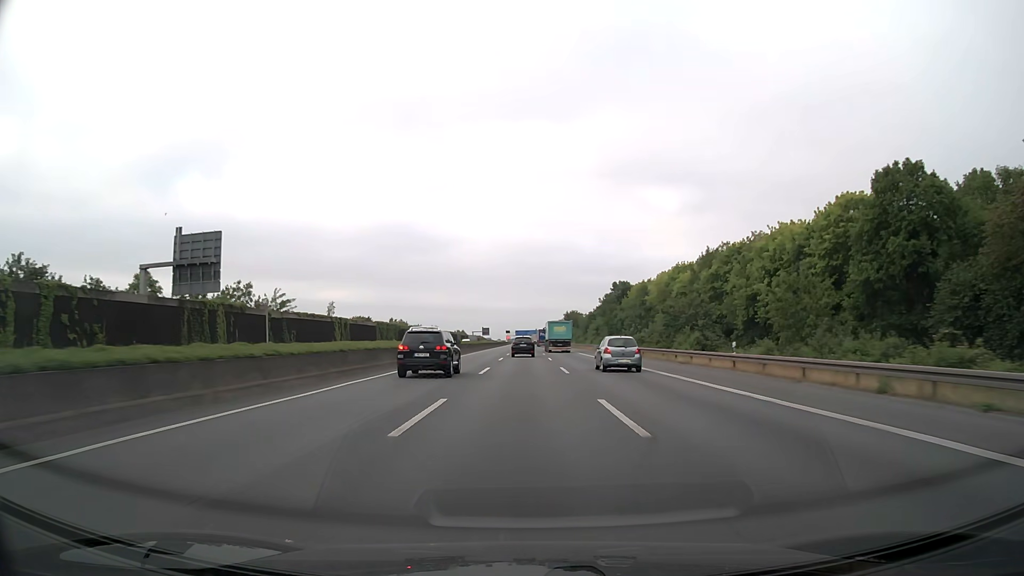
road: motorway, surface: asphalt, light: Day
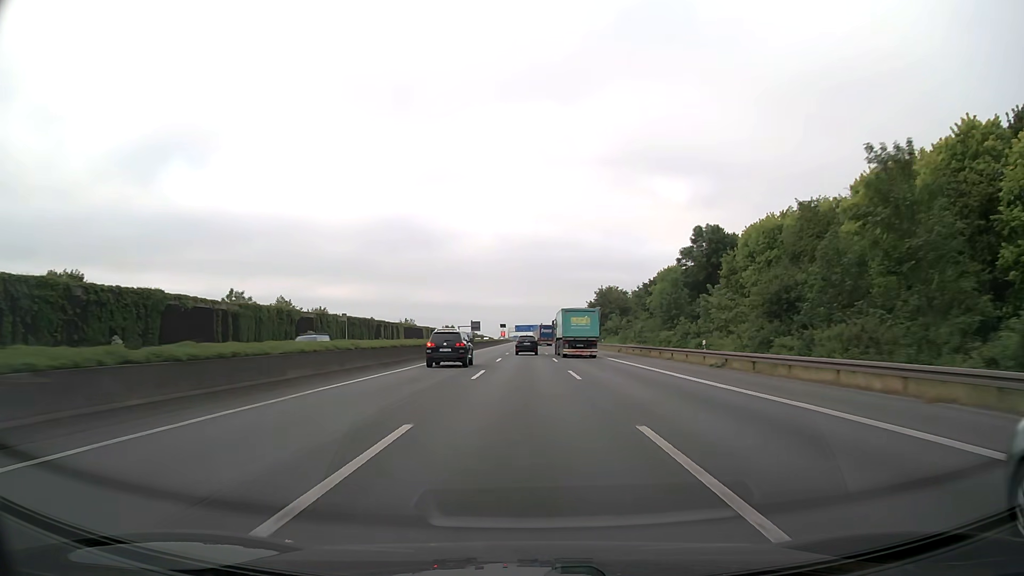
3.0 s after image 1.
(0.0, +94.9) m; 0°
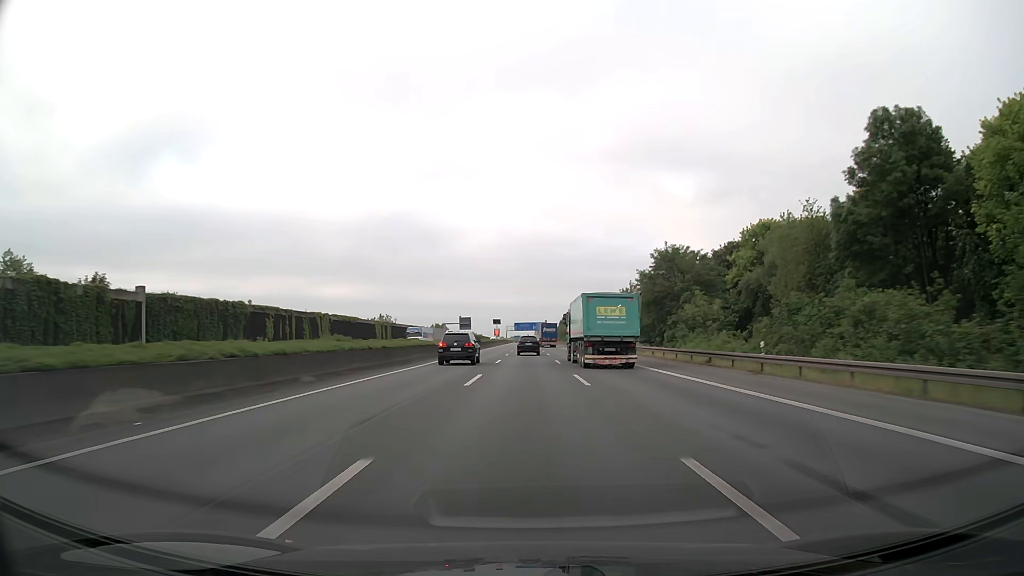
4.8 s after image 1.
(-0.2, +57.0) m; 0°
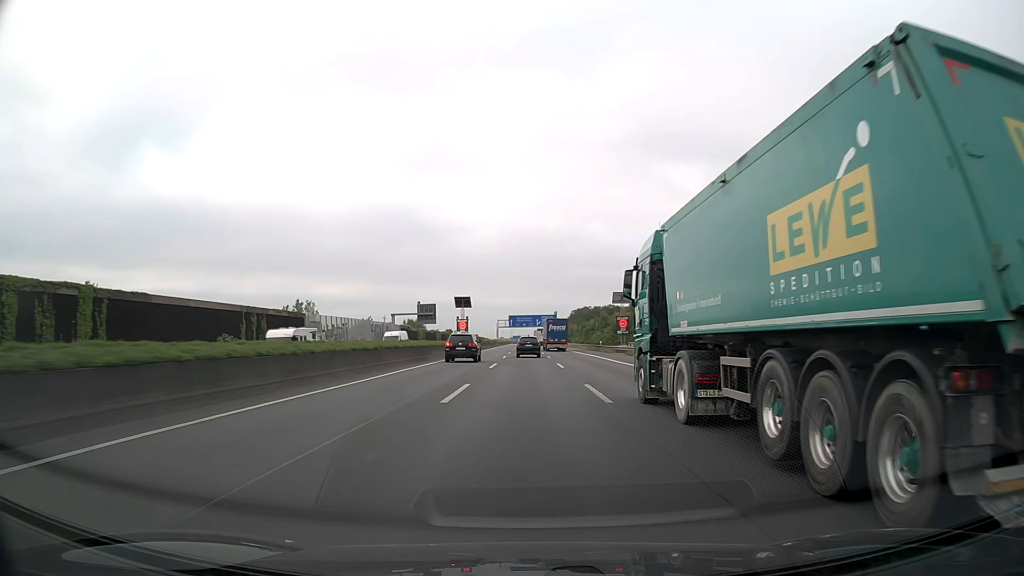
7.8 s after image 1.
(-0.2, +95.1) m; 0°
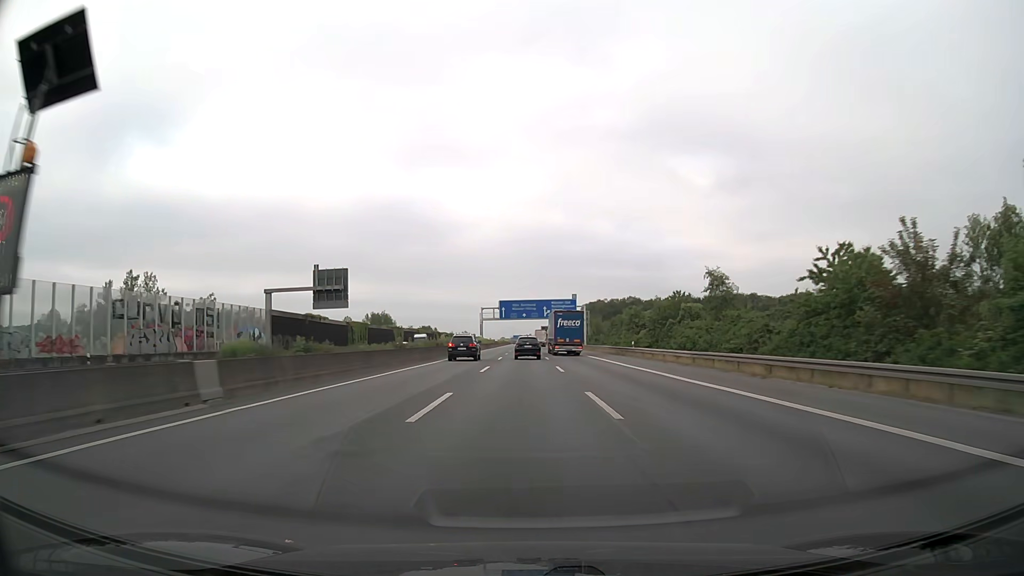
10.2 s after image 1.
(-0.2, +75.2) m; 0°
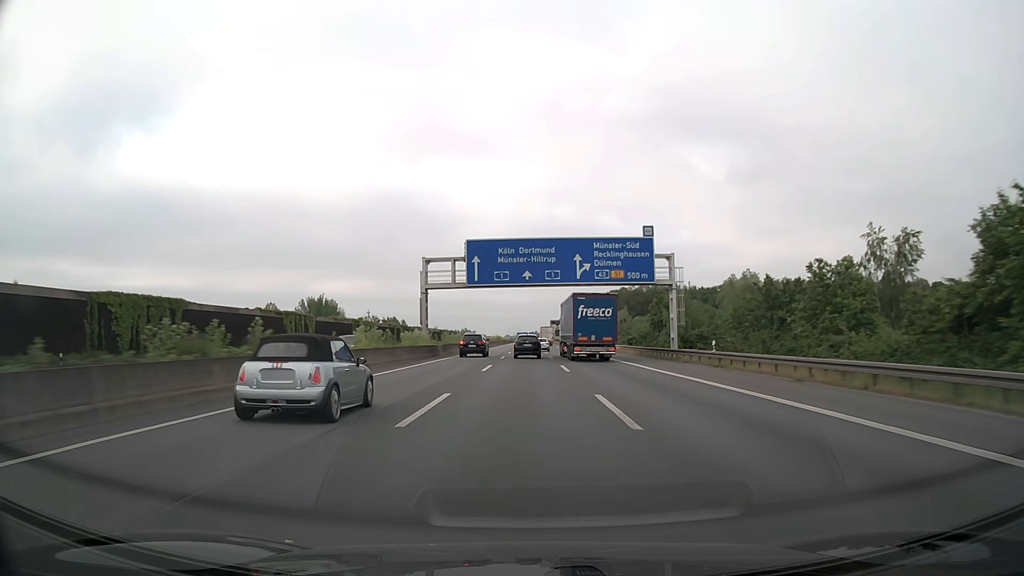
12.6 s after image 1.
(-0.1, +73.9) m; 0°
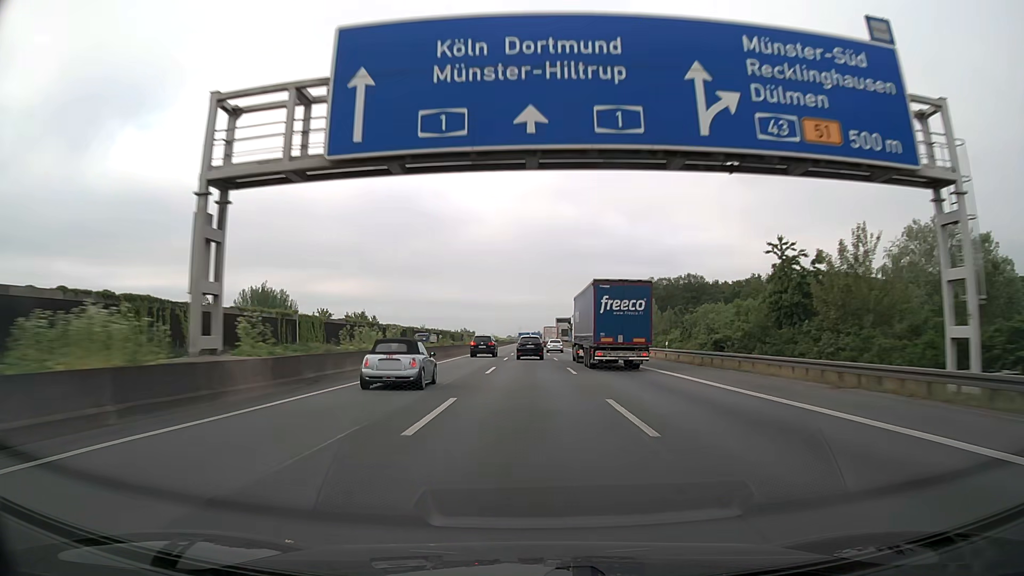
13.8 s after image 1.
(-0.1, +36.7) m; 0°
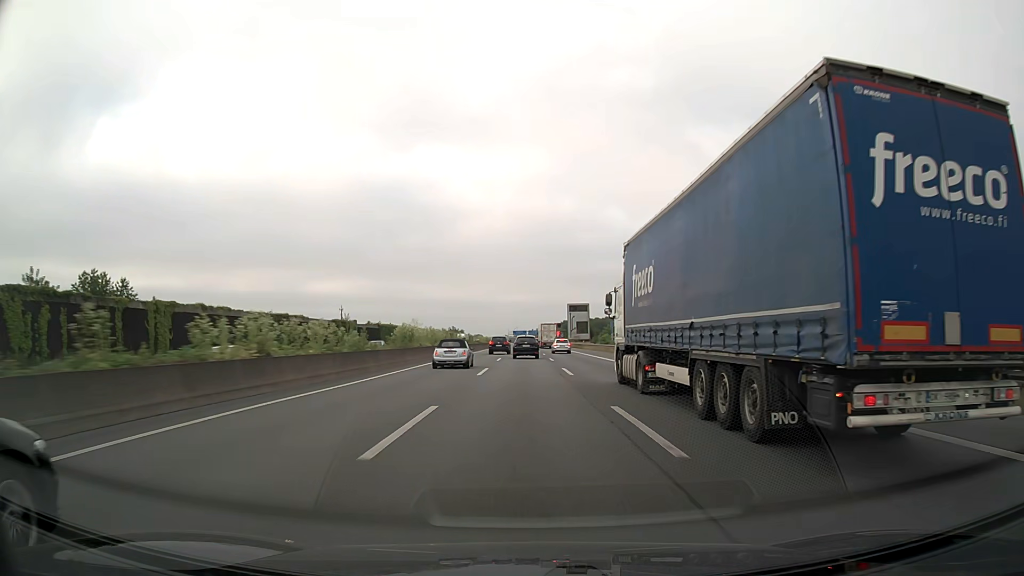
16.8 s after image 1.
(+0.4, +91.9) m; 0°
(0, +10) (0, +20) (0, +30) (0, +40) (0, +50) (0, +60) (0, +70) (-1, +80) (-1, +90) (-1, +100) m
